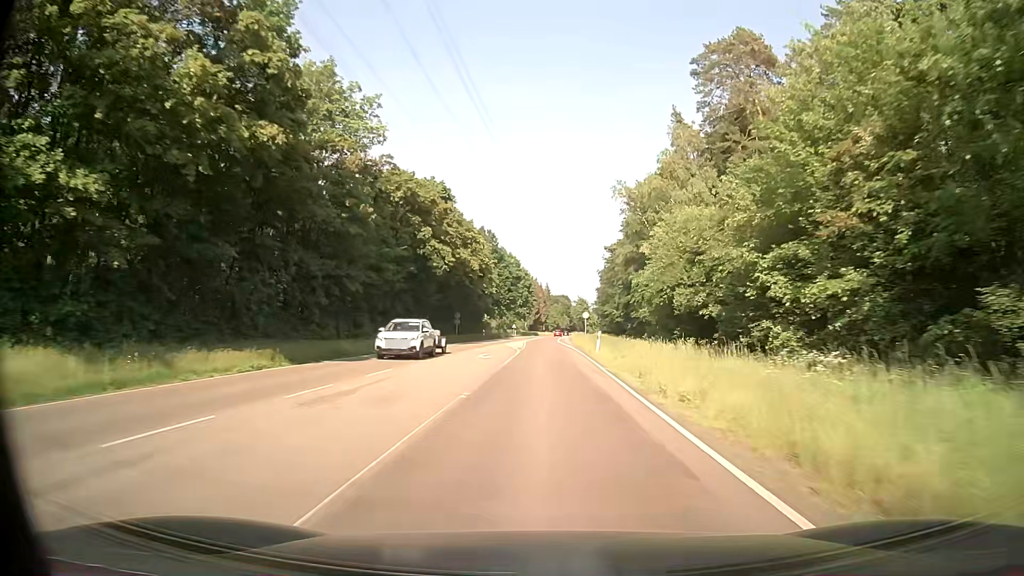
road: secondary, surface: asphalt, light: Day
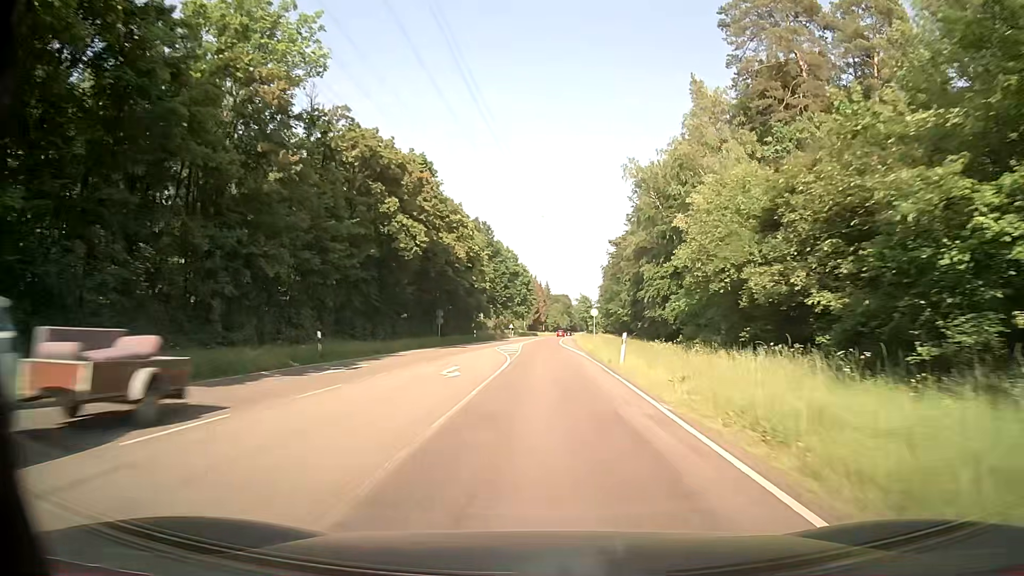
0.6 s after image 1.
(0.0, +11.2) m; 0°
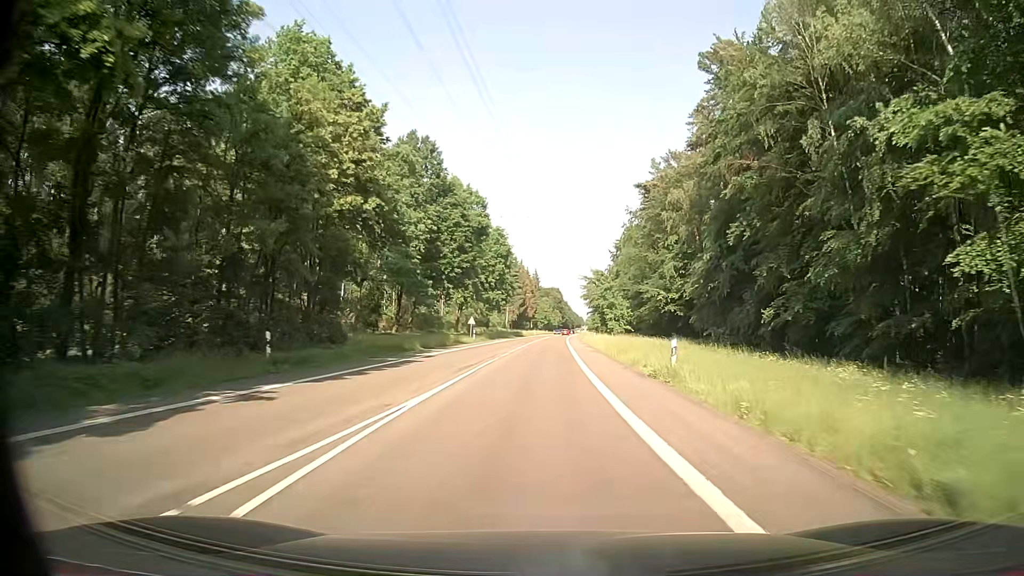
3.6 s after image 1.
(+0.2, +56.1) m; +1°
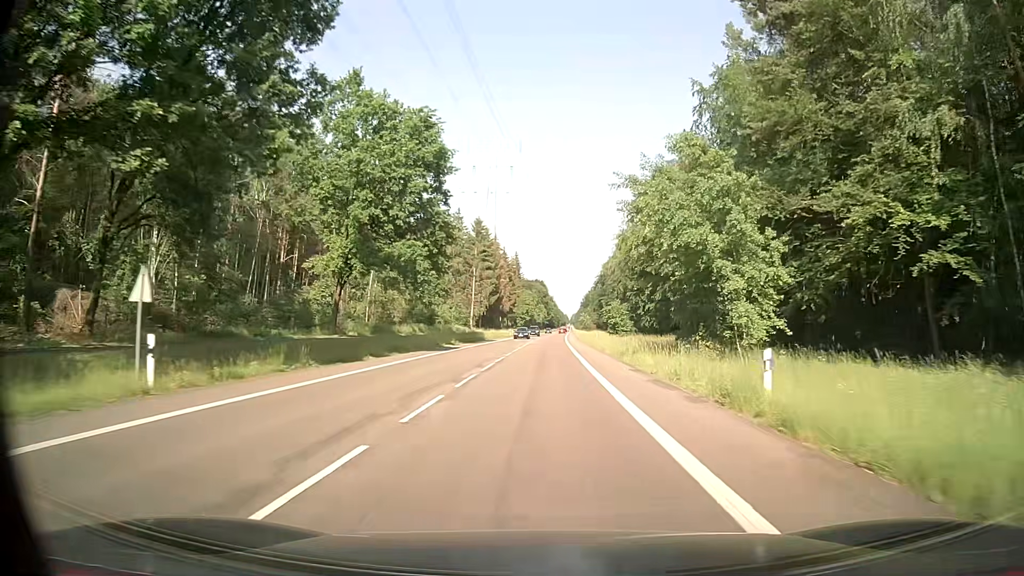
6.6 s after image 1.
(+0.7, +56.7) m; +1°
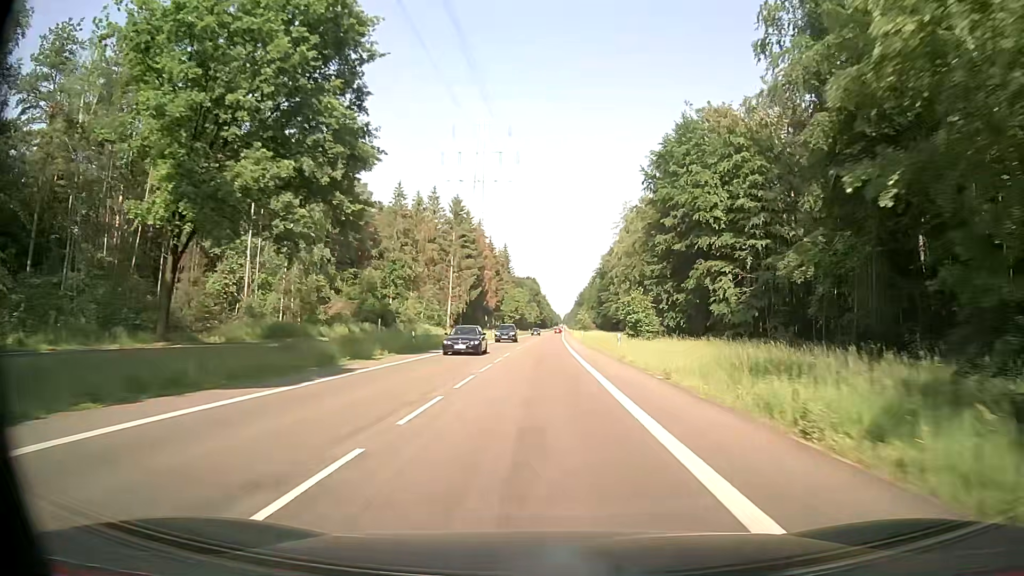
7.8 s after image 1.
(+0.2, +23.0) m; +1°
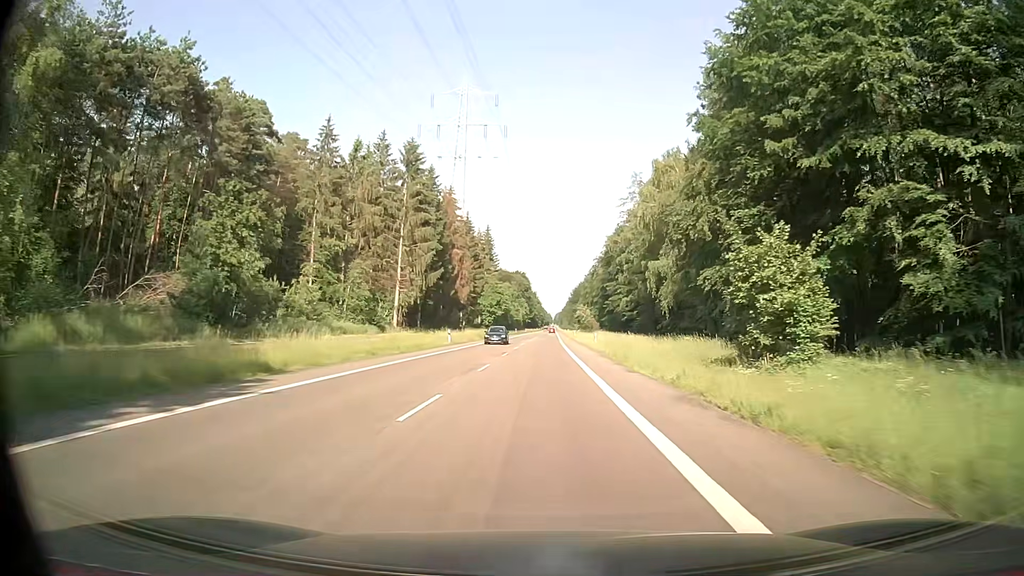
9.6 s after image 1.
(+0.2, +34.8) m; +1°
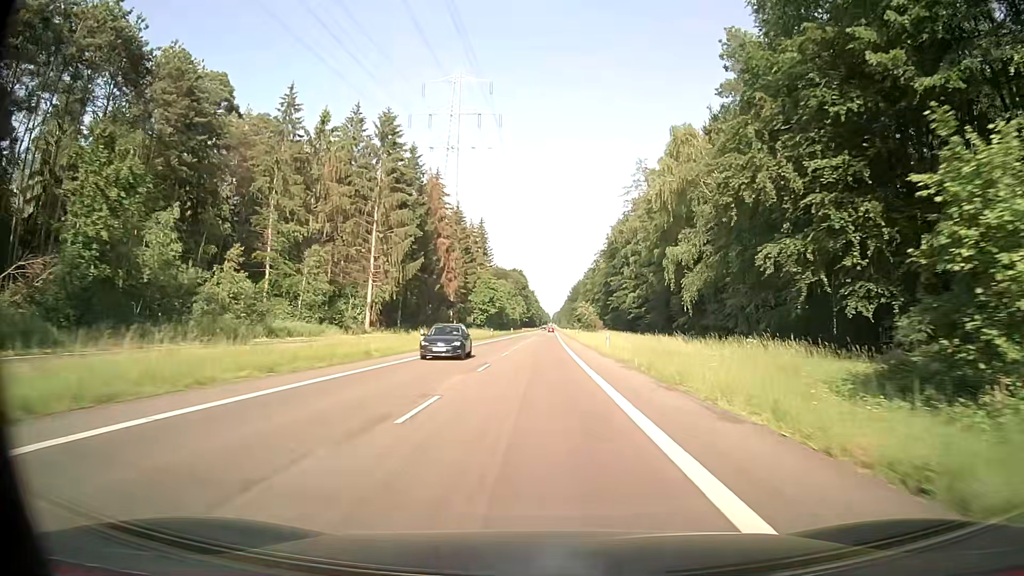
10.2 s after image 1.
(0.0, +11.7) m; 0°
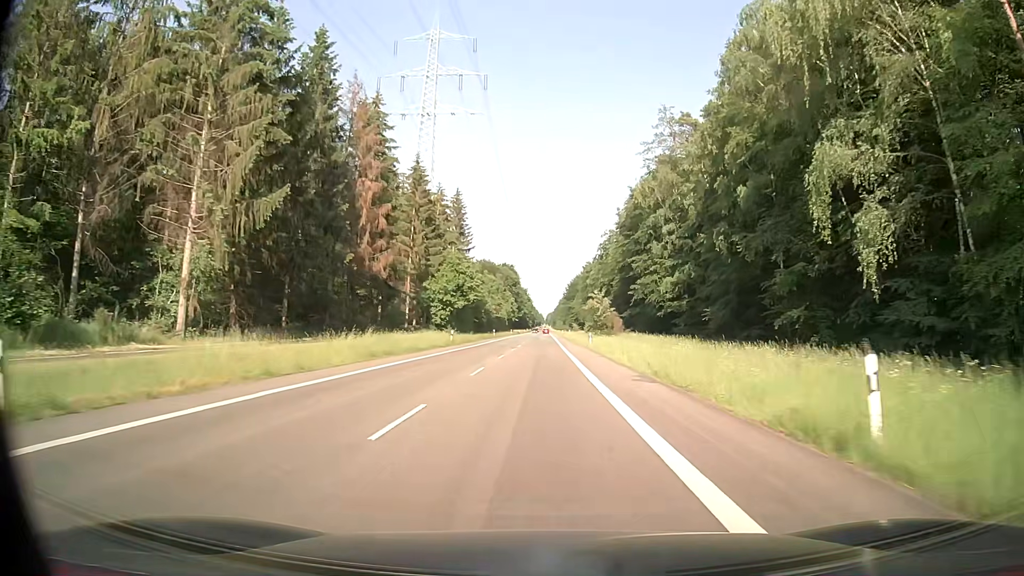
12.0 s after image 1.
(+0.1, +35.5) m; 0°
(0, +10) (0, +20) (0, +30) (0, +40) (0, +50) (0, +60) (0, +70) (0, +80) (0, +90) (0, +100) m
